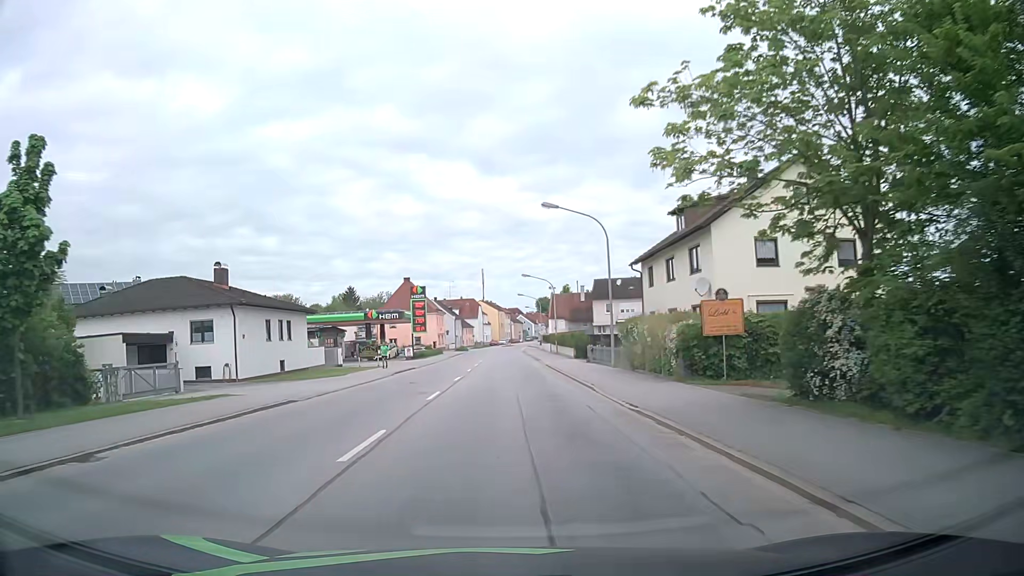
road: primary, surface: asphalt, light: Day
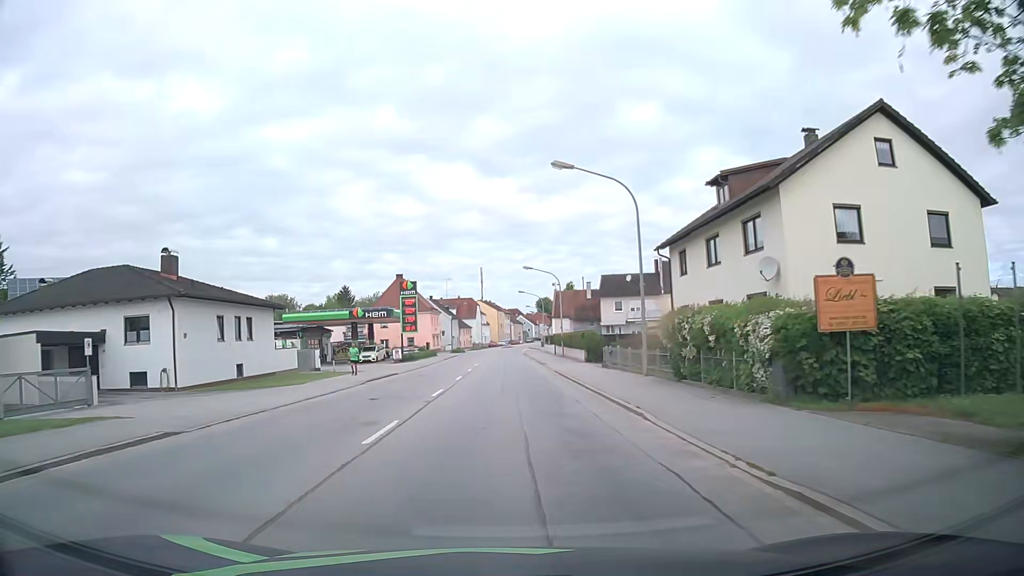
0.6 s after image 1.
(0.0, +7.5) m; 0°
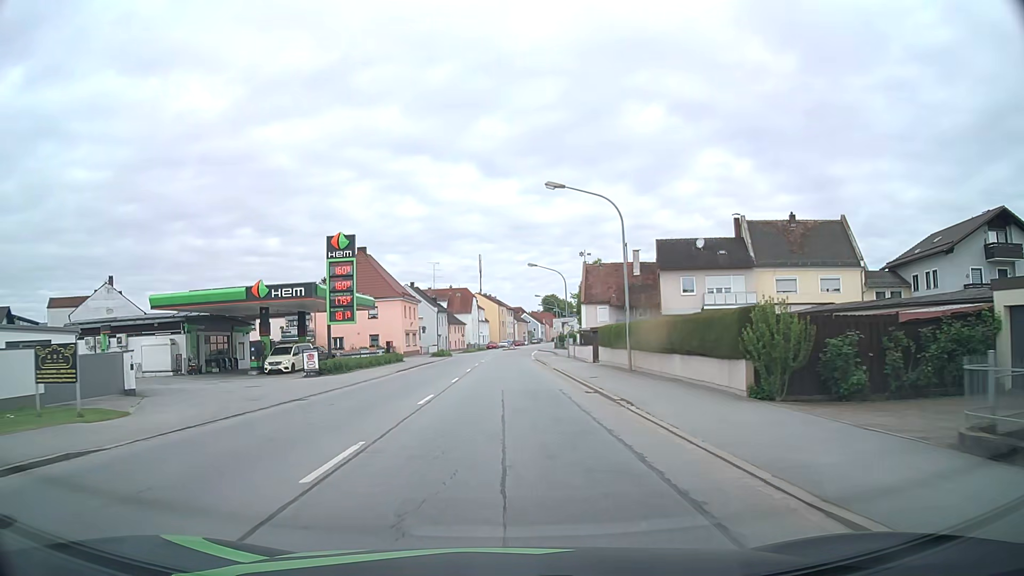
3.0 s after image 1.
(-0.1, +30.0) m; 0°
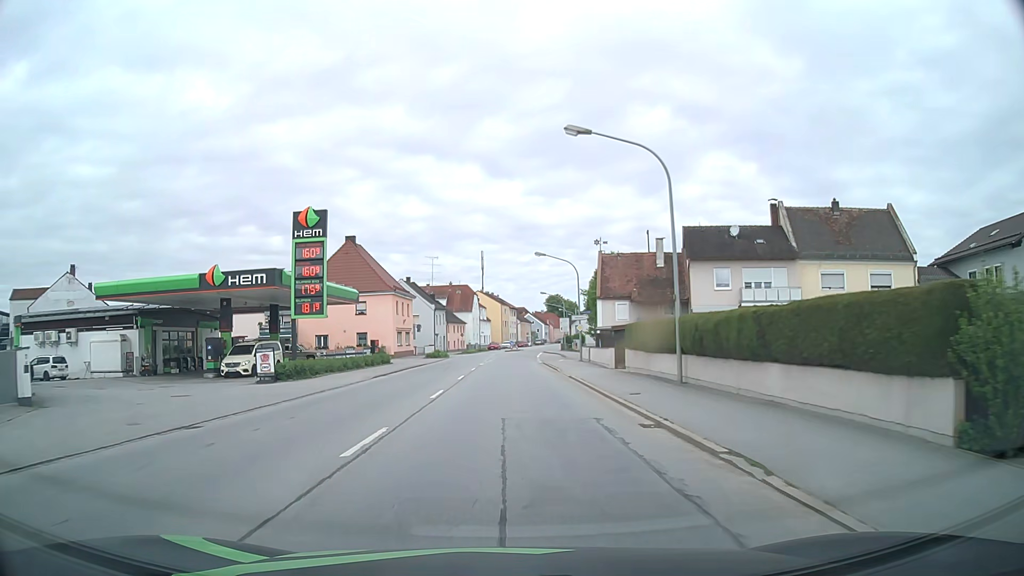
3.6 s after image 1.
(0.0, +7.5) m; 0°
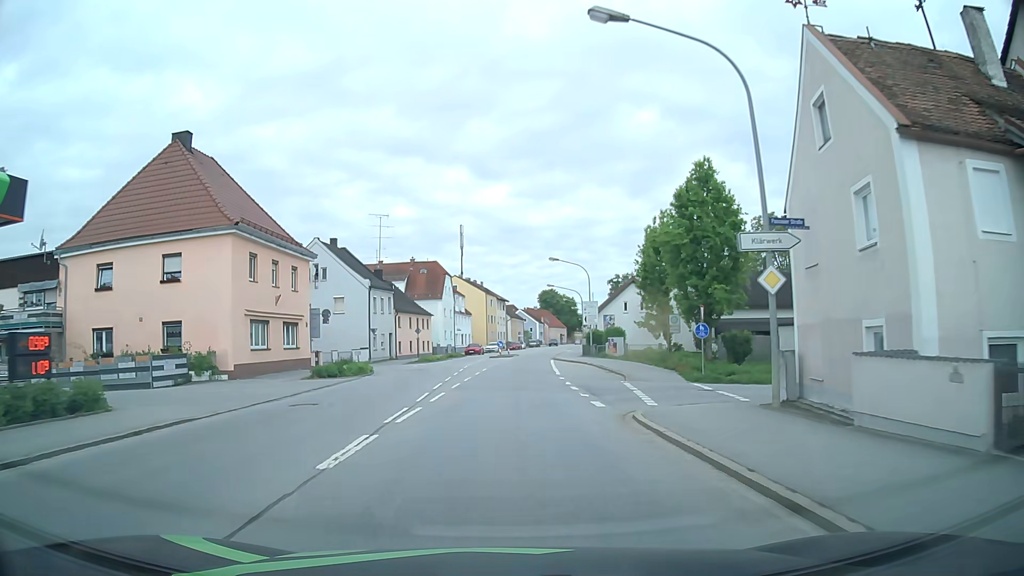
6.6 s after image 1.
(+0.2, +36.9) m; +1°
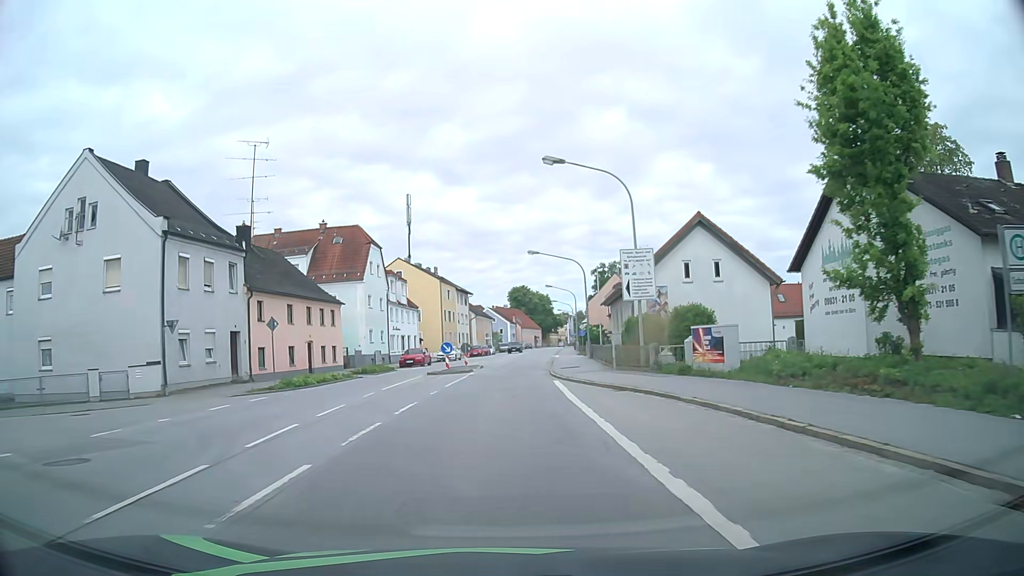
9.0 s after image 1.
(+0.7, +29.1) m; +2°
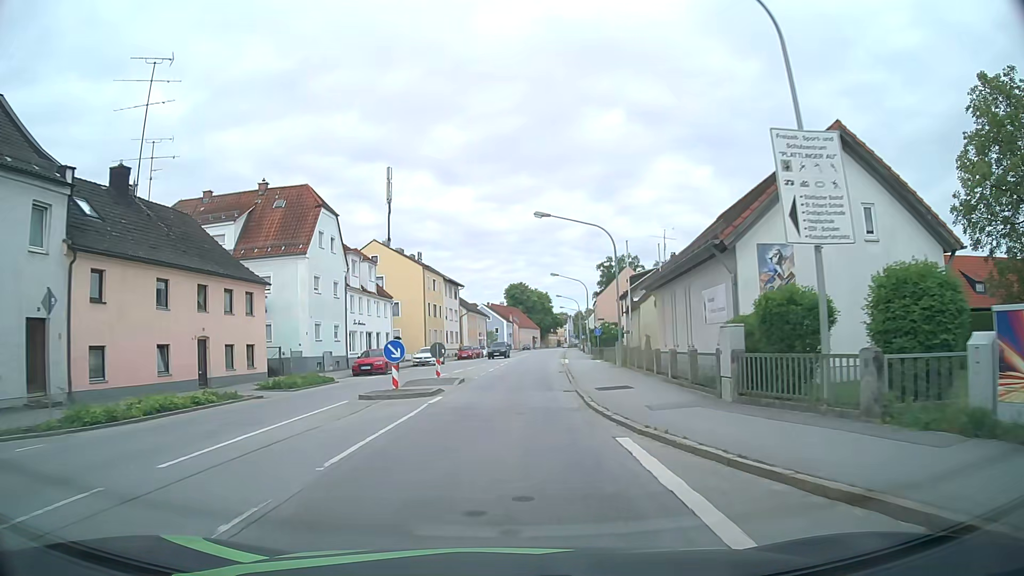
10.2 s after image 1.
(0.0, +14.3) m; 0°
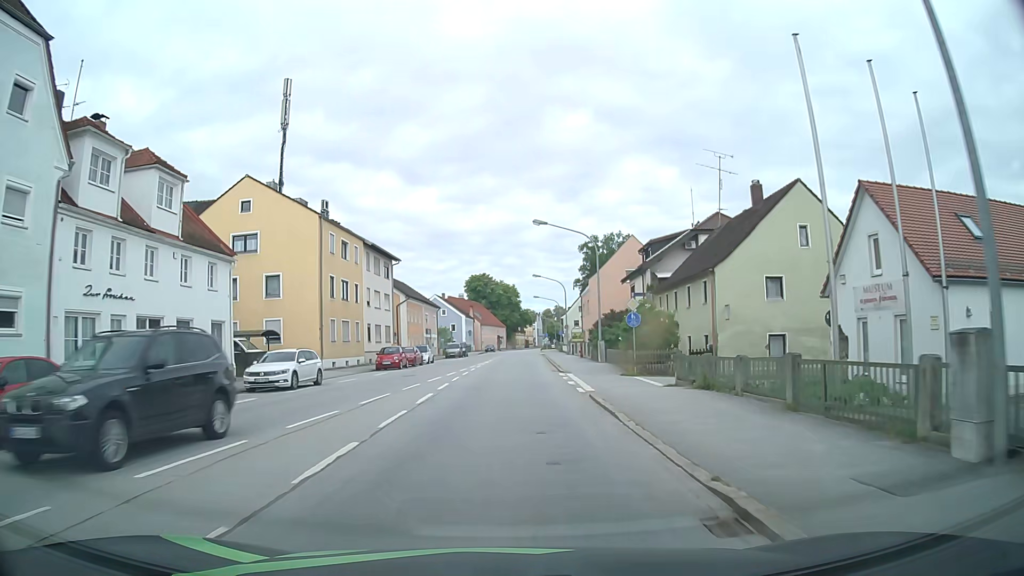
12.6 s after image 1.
(+0.8, +28.0) m; +3°
(0, +10) (0, +20) (+1, +30) (+1, +40) (+1, +50) (+2, +60) (+2, +70) (+2, +80) (+3, +90) (+3, +100) m
